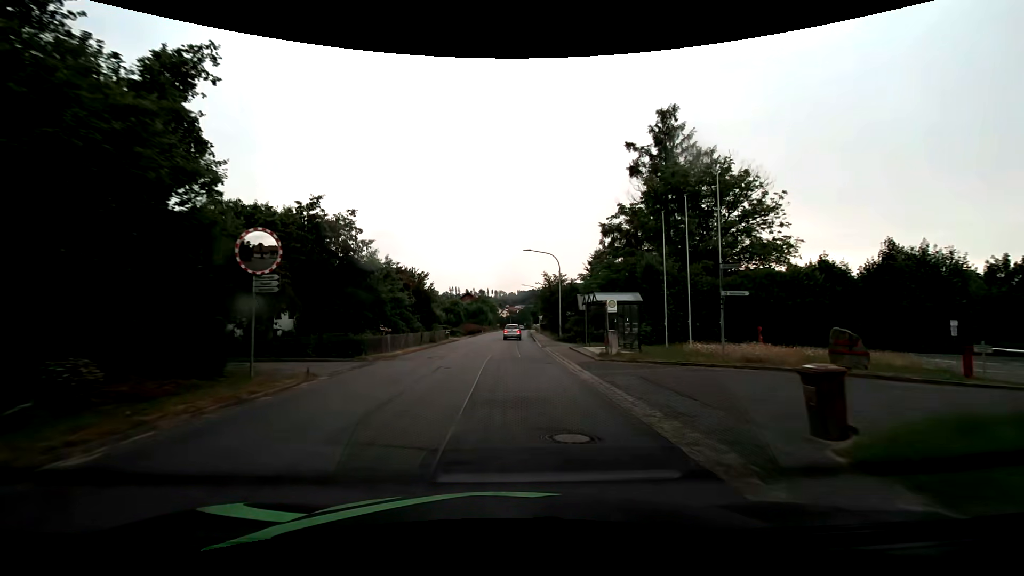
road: tertiary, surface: asphalt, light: Day
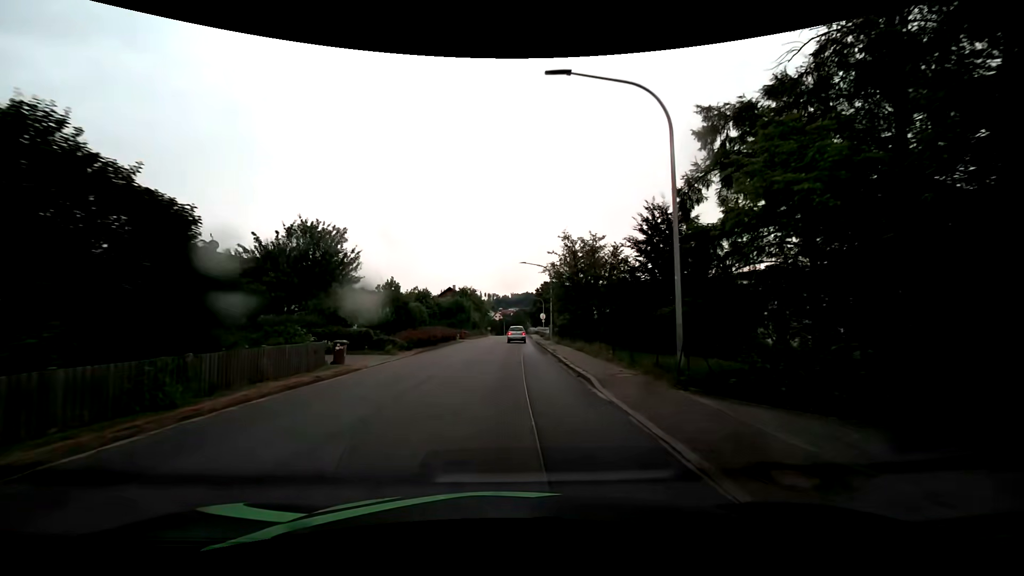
(+0.2, +29.1) m; +1°
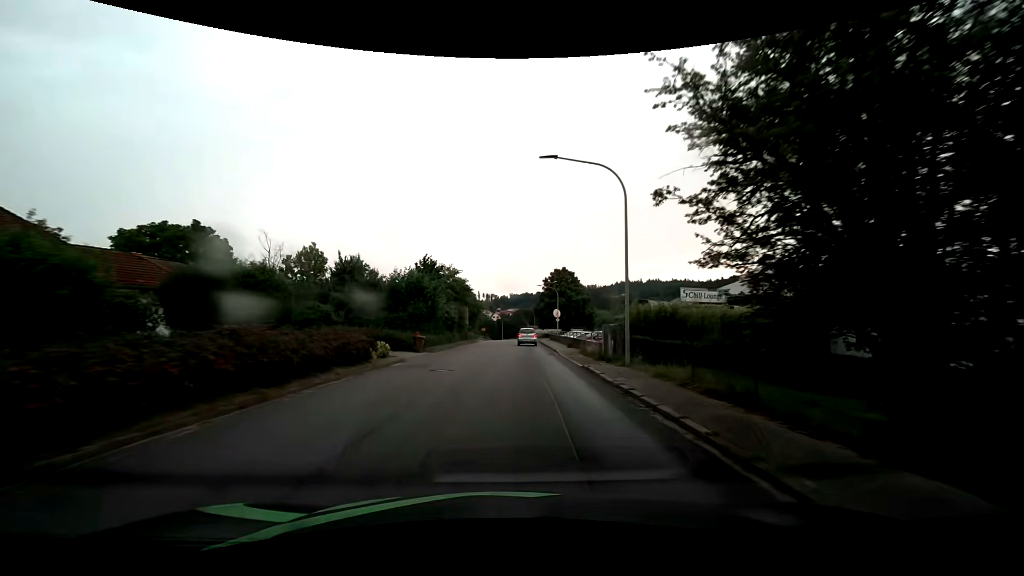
(-0.1, +29.1) m; 0°
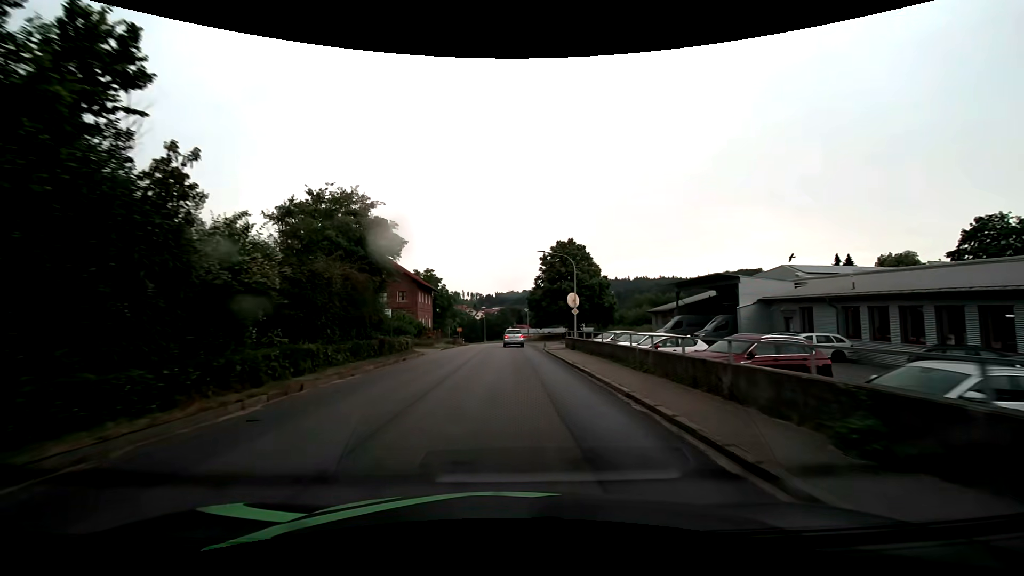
(+0.5, +29.2) m; +2°
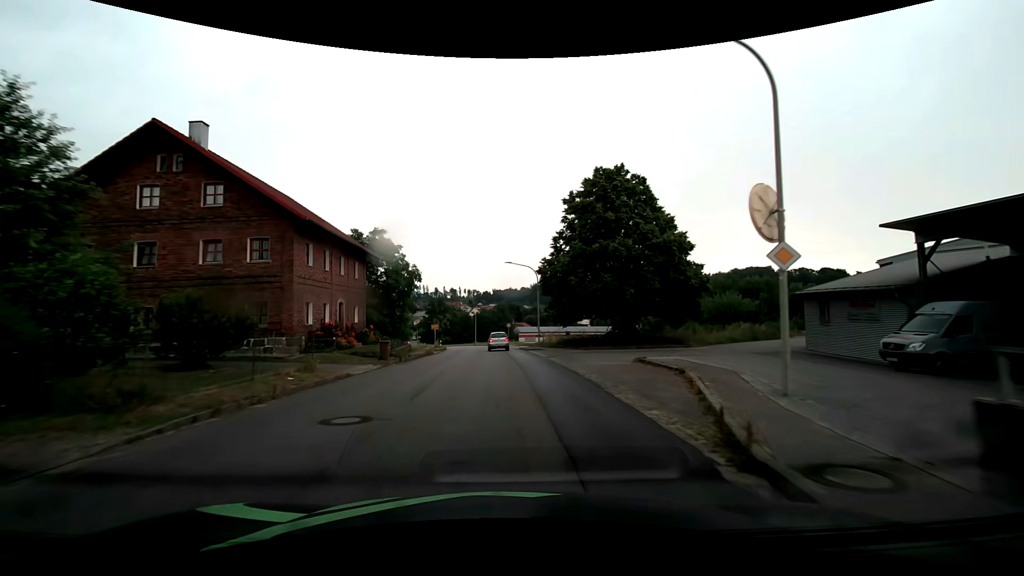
(+0.1, +29.2) m; 0°
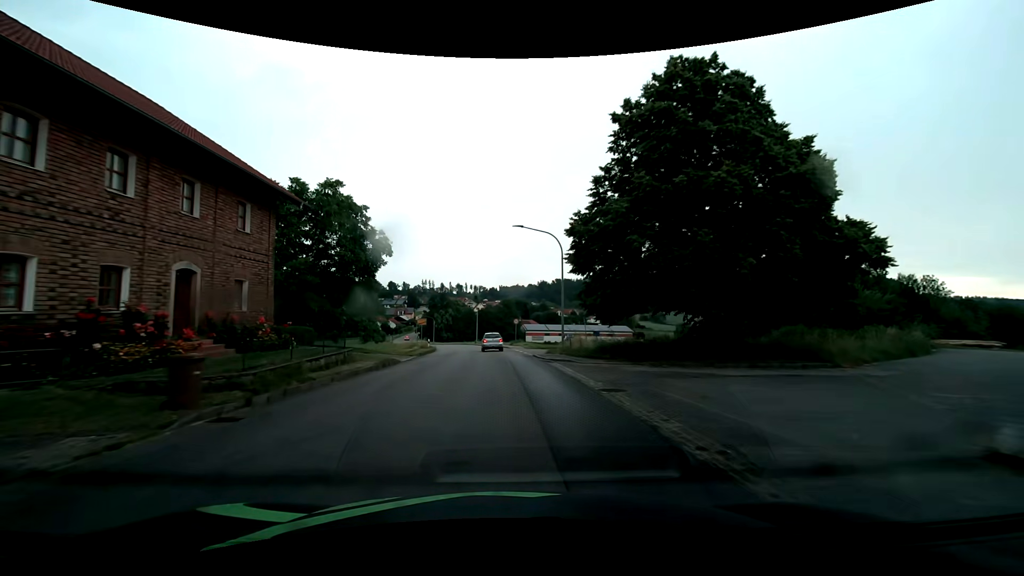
(-0.1, +14.6) m; -1°
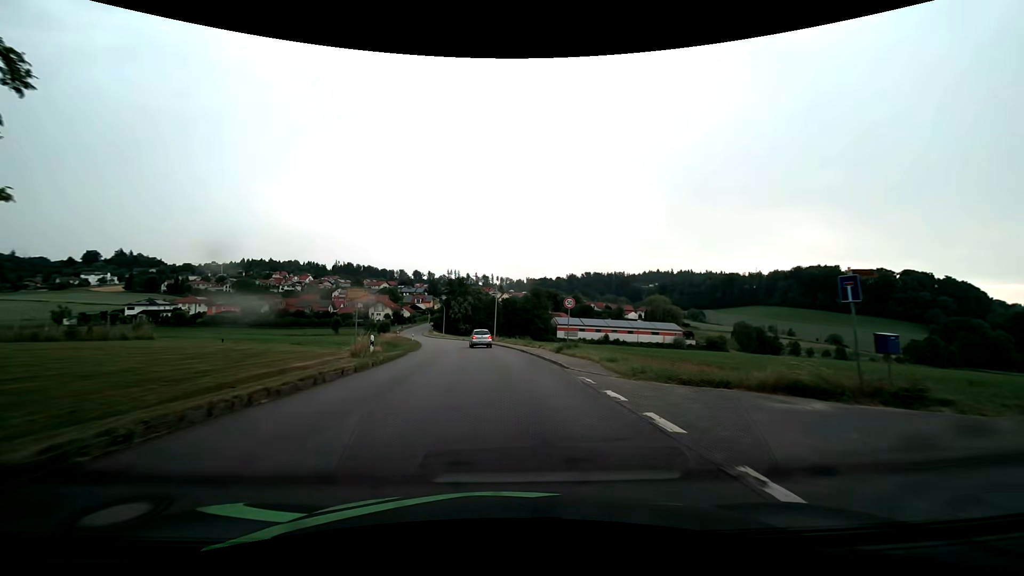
(-0.7, +29.6) m; -3°
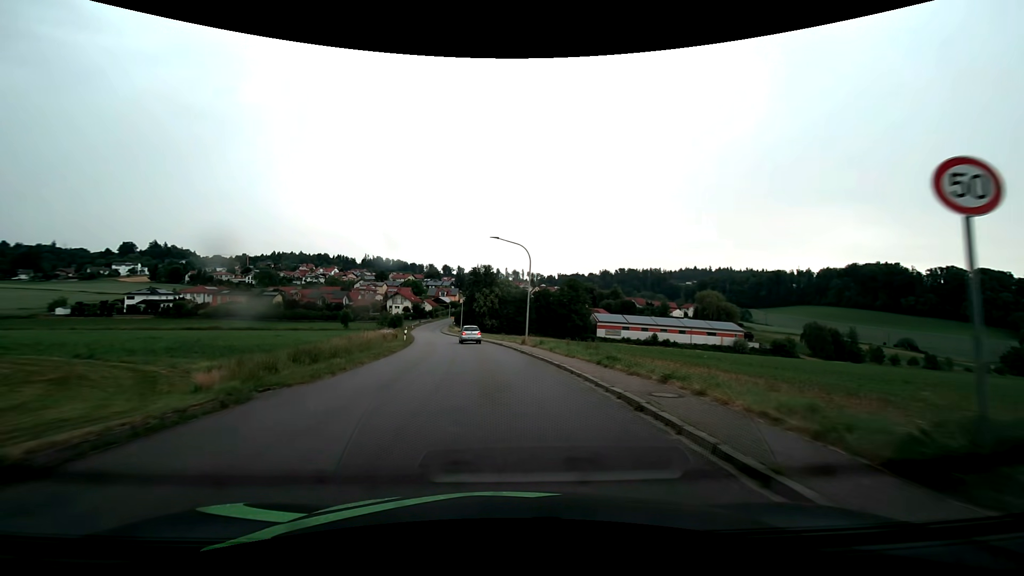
(-0.5, +22.3) m; -3°
(0, +10) (-1, +20) (-2, +30) (-3, +40) (-4, +50) (-6, +60) (-8, +69) (-10, +79) (-12, +89) (-14, +99) m
